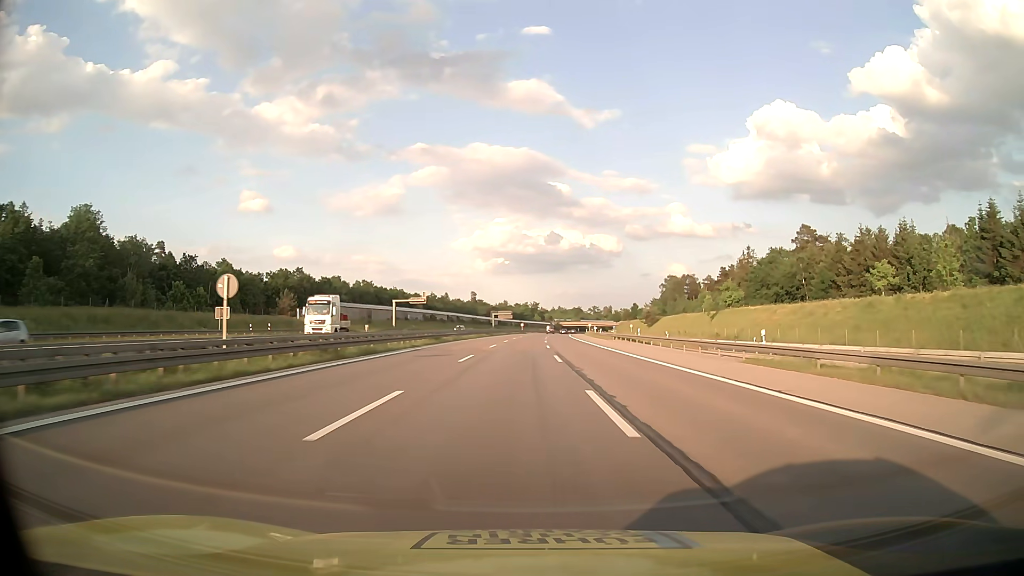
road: motorway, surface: asphalt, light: Day
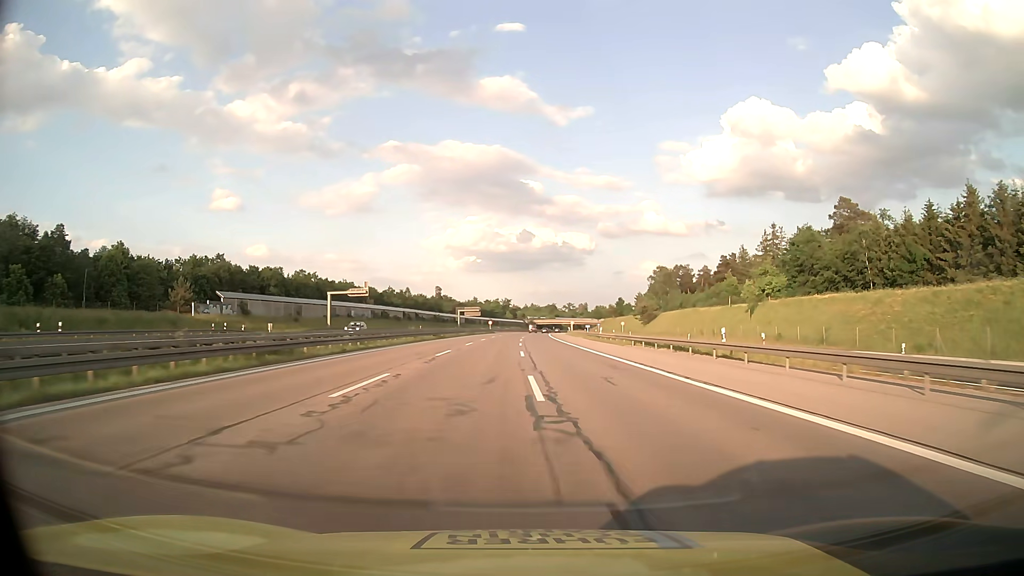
(+0.7, +32.4) m; +2°
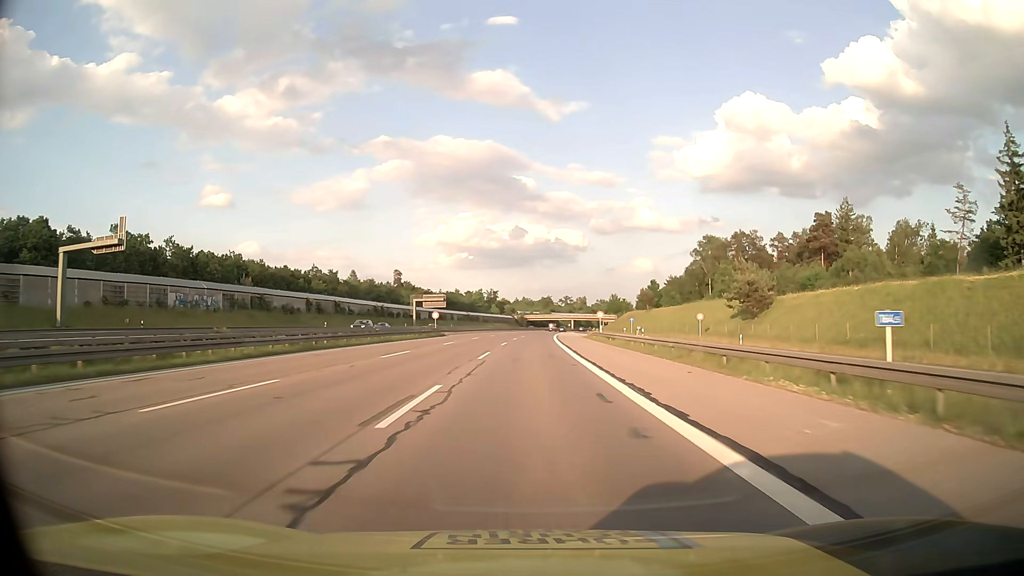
(+1.4, +75.5) m; +1°
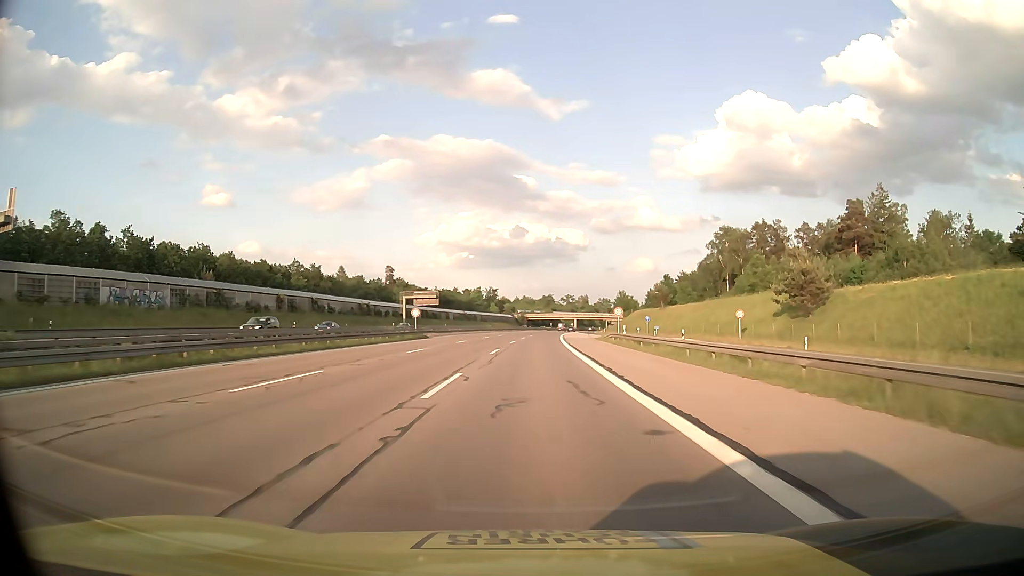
(0.0, +14.2) m; 0°
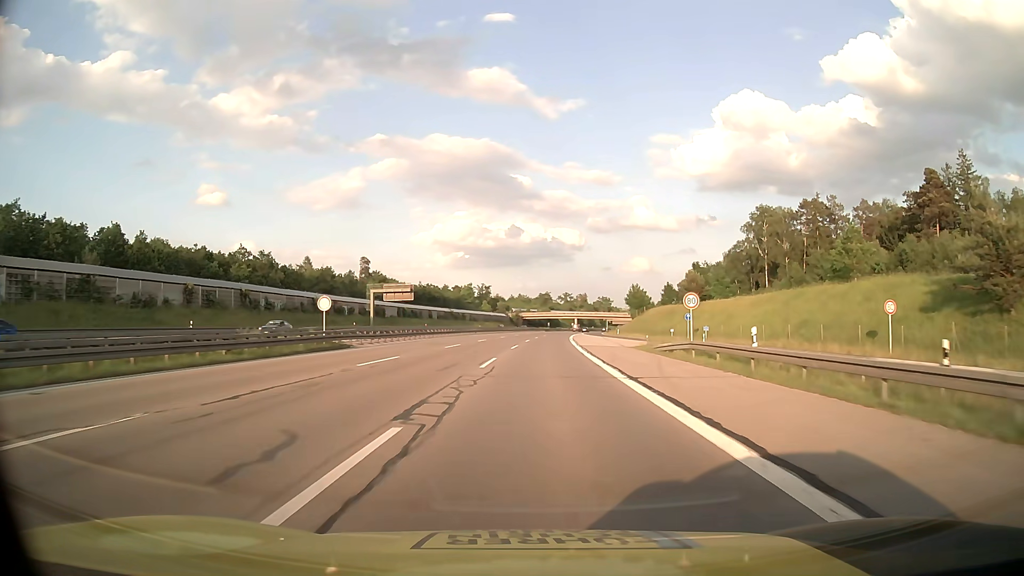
(+0.1, +27.6) m; 0°
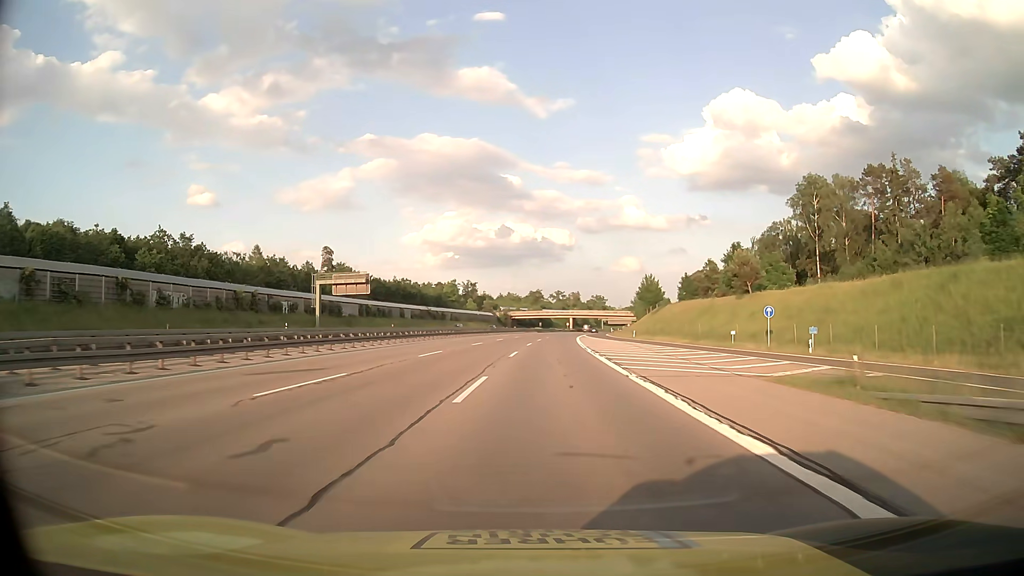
(+0.2, +27.1) m; +1°
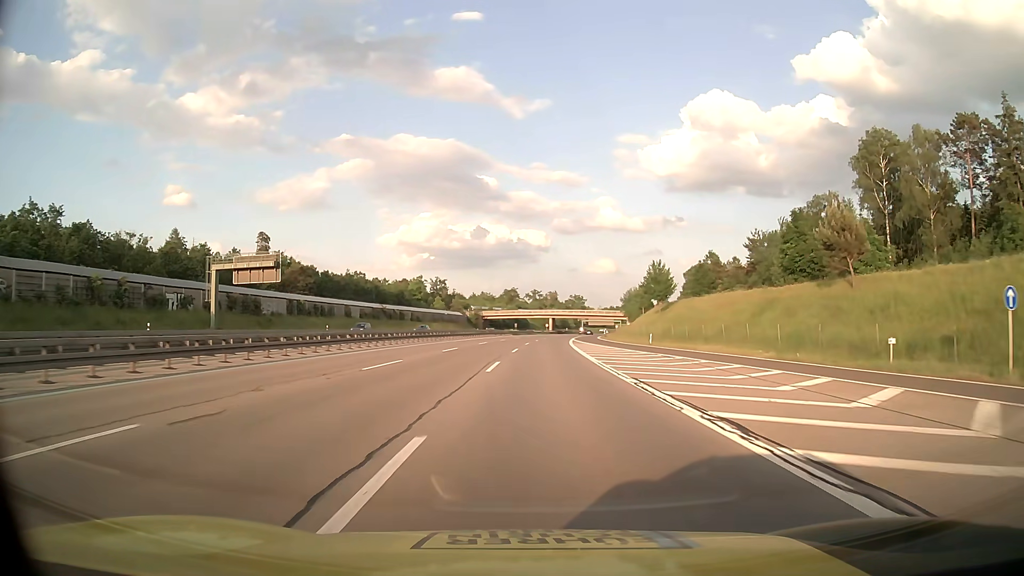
(+0.4, +27.2) m; +2°
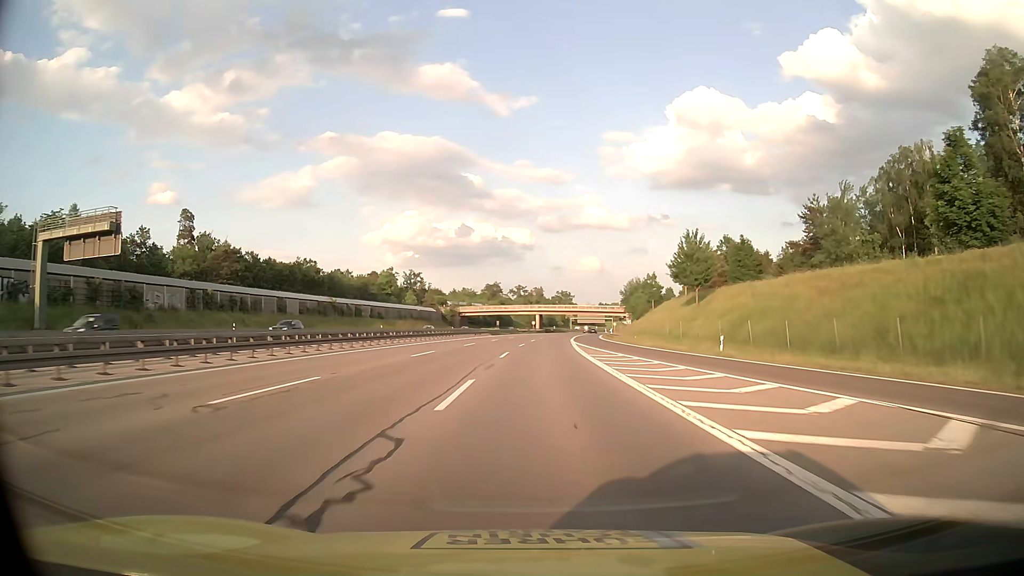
(+0.3, +27.3) m; +1°
(0, +10) (0, +20) (0, +30) (+1, +40) (+1, +50) (+2, +60) (+2, +70) (+3, +80) (+4, +90) (+5, +100) m
